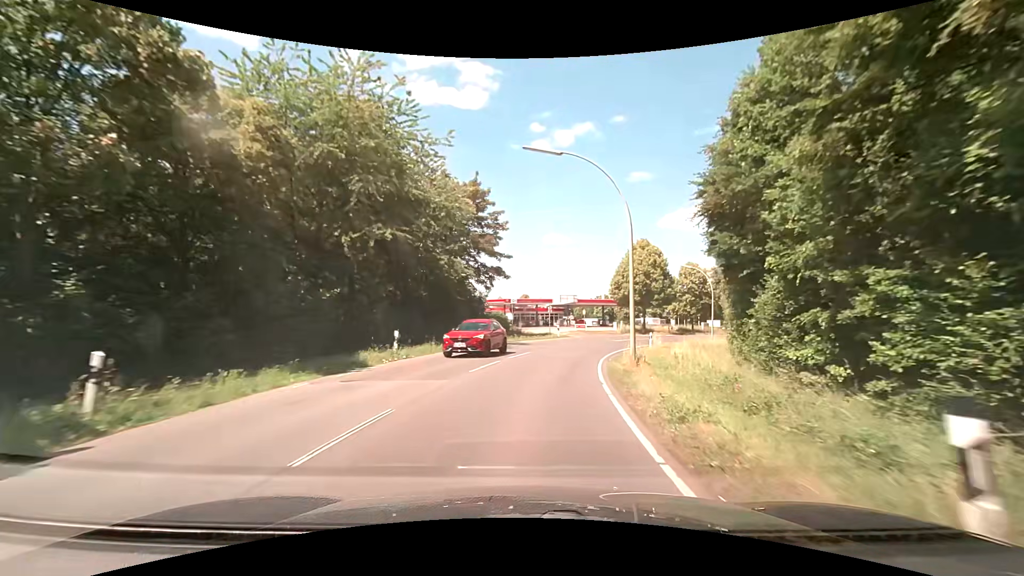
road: secondary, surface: asphalt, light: Day
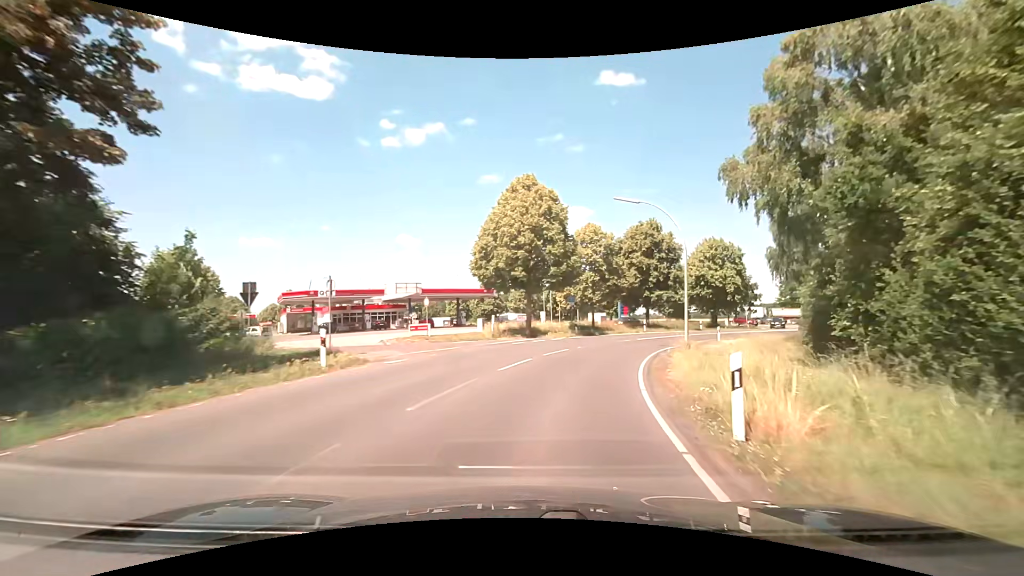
(+4.0, +29.7) m; +17°
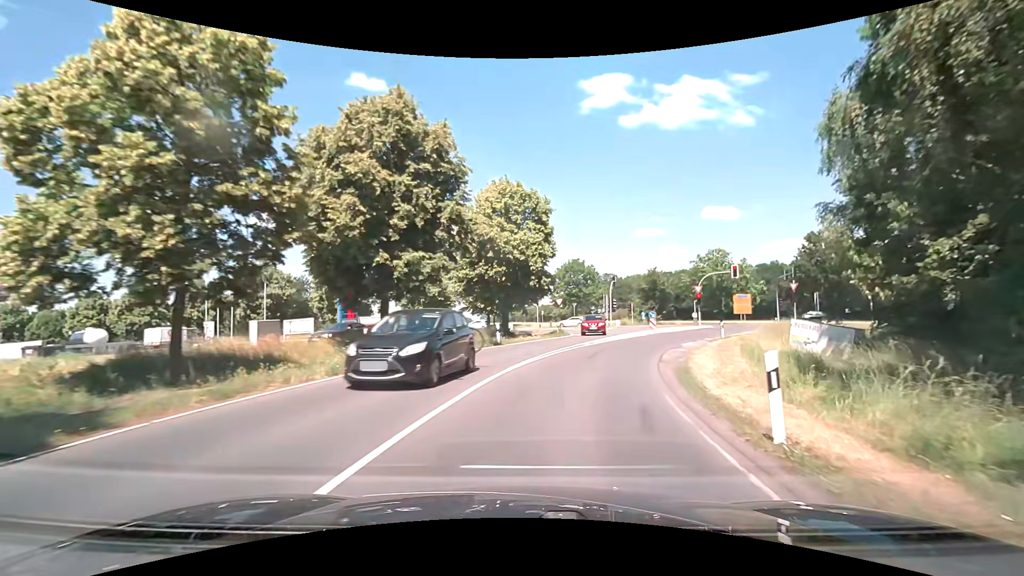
(+7.9, +33.2) m; +28°
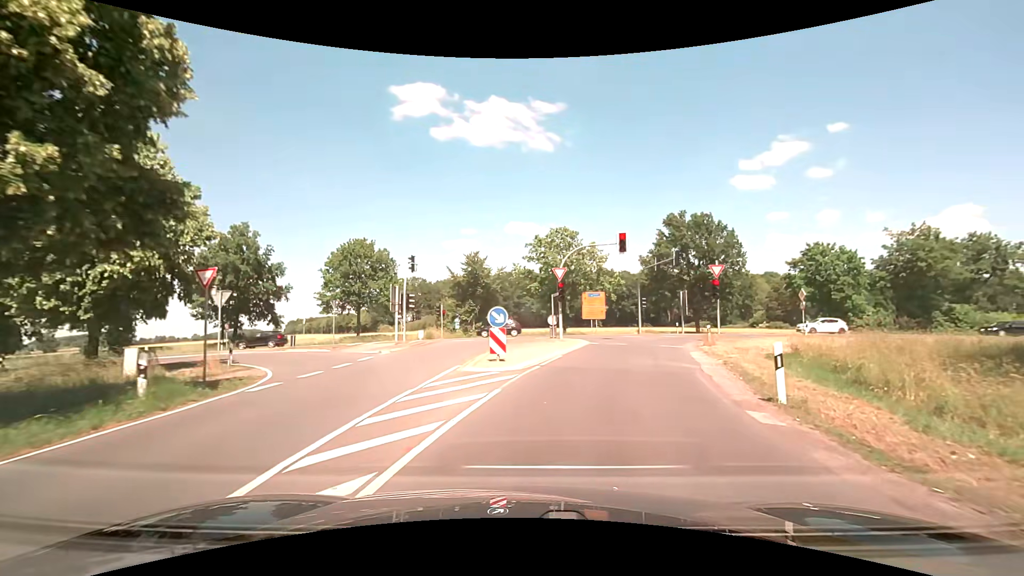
(+5.0, +27.1) m; +22°
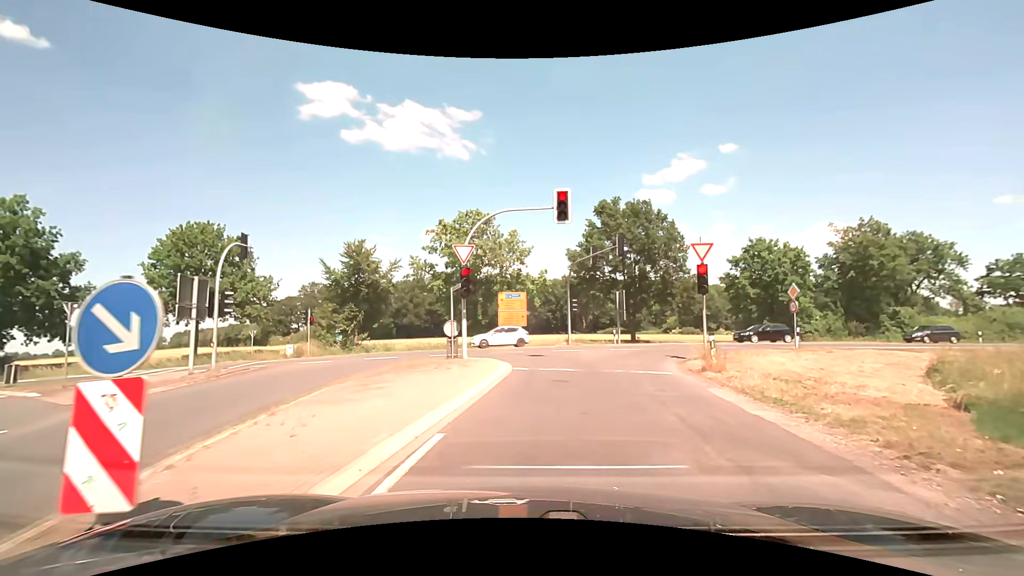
(+0.8, +11.1) m; +10°
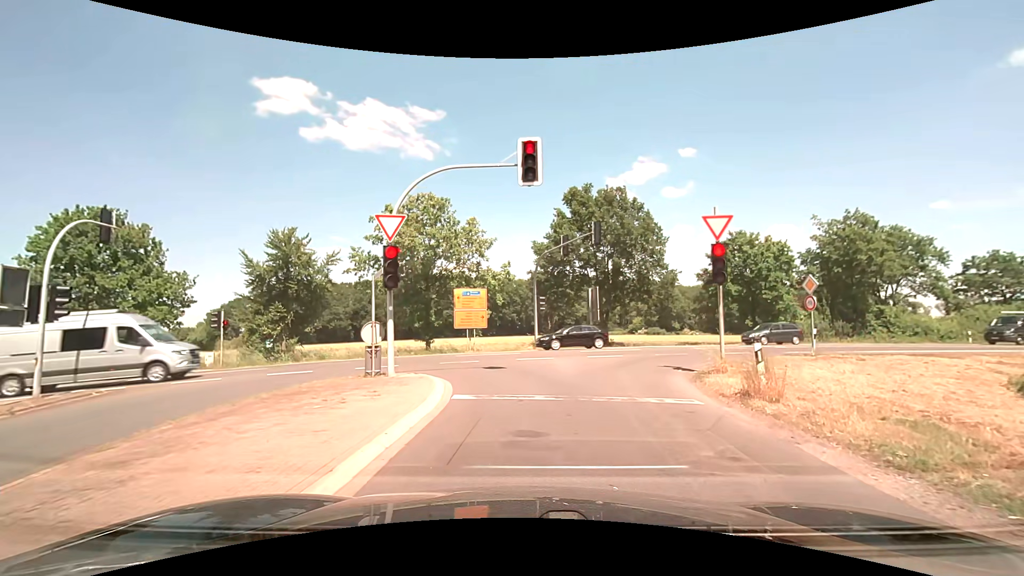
(+0.1, +5.2) m; +3°
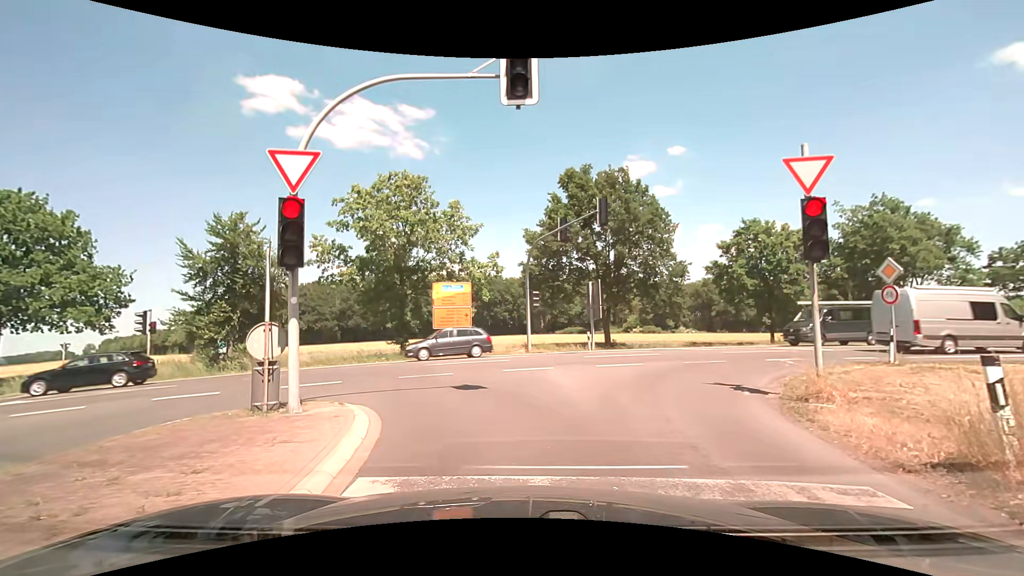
(+0.1, +4.7) m; +2°
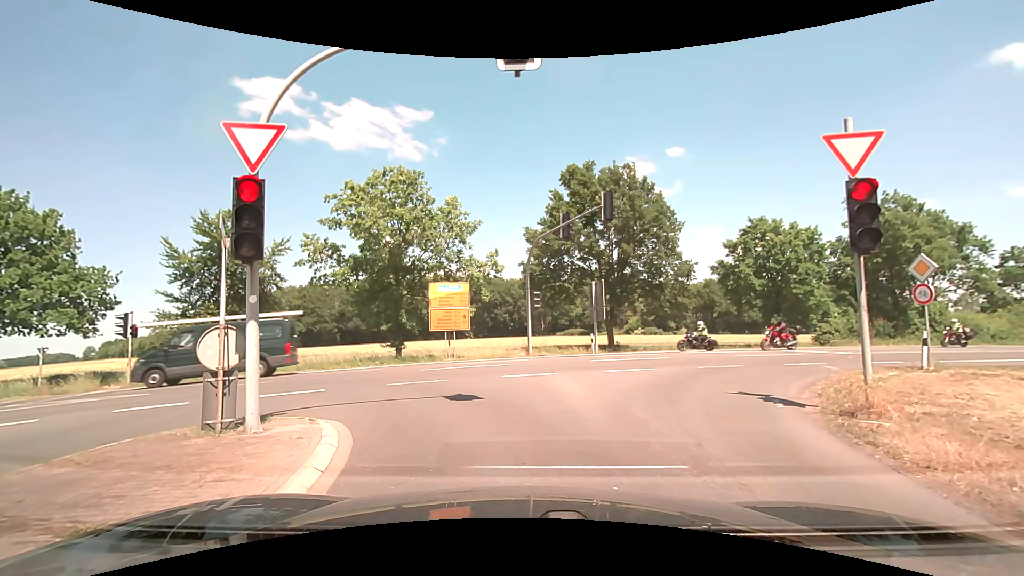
(0.0, +1.2) m; 0°
(-1, +10) (-7, +18) (-16, +20) (-26, +19) (-36, +16) (-46, +13) (-55, +10) (-65, +8) (-74, +5) (-84, +2) m
